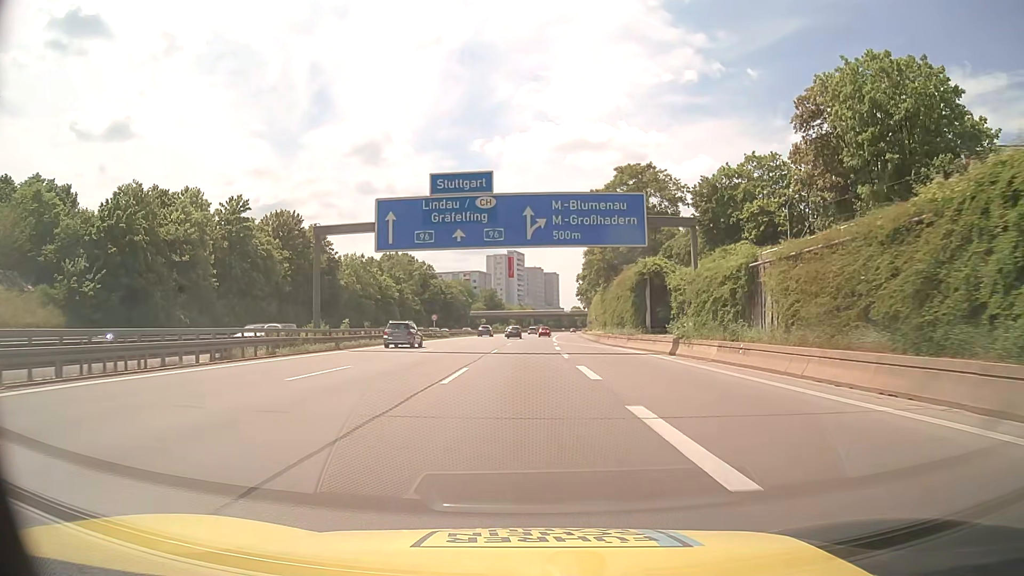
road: motorway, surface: asphalt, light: Day
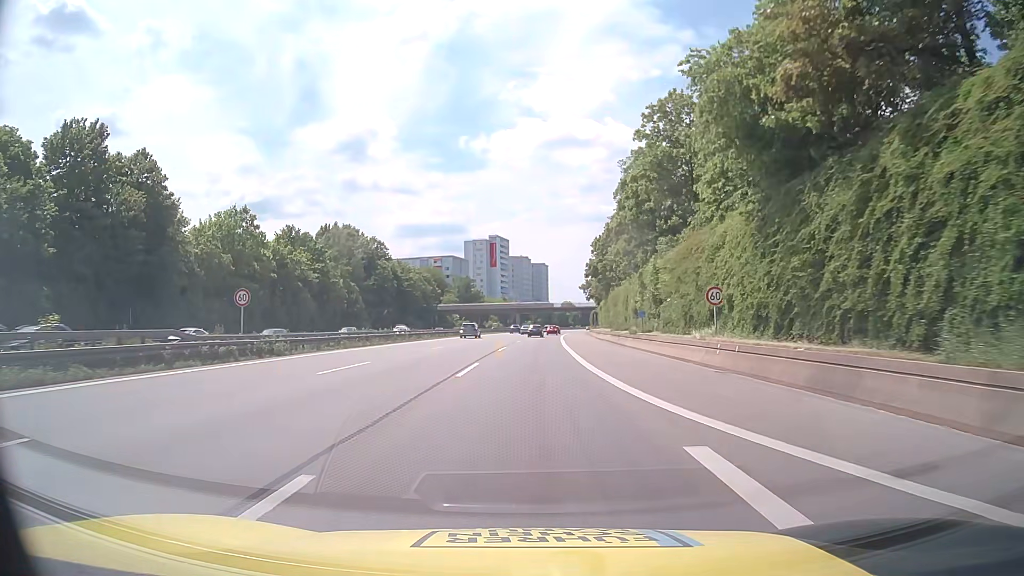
(+0.4, +52.1) m; +1°
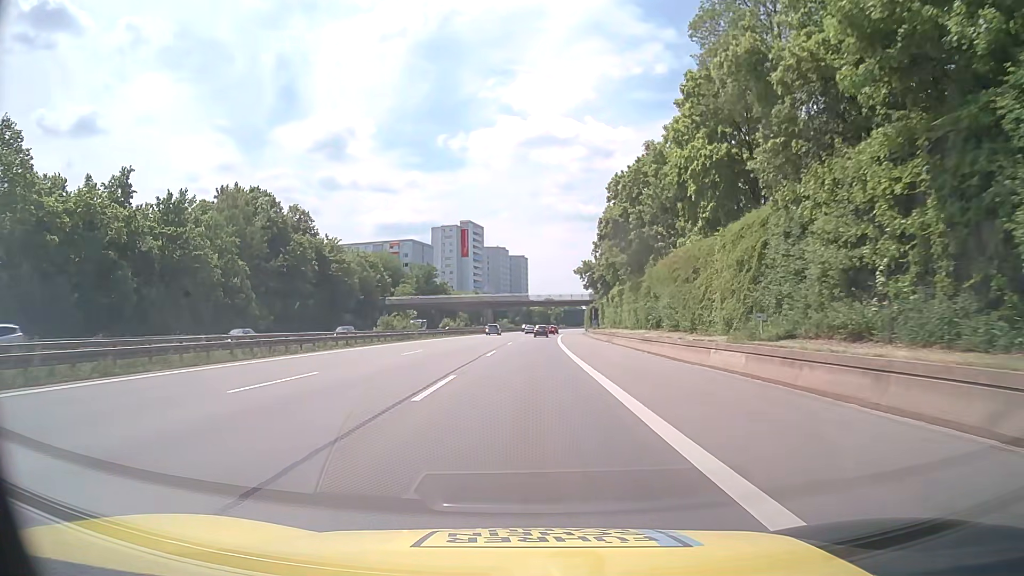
(+0.5, +41.8) m; +2°
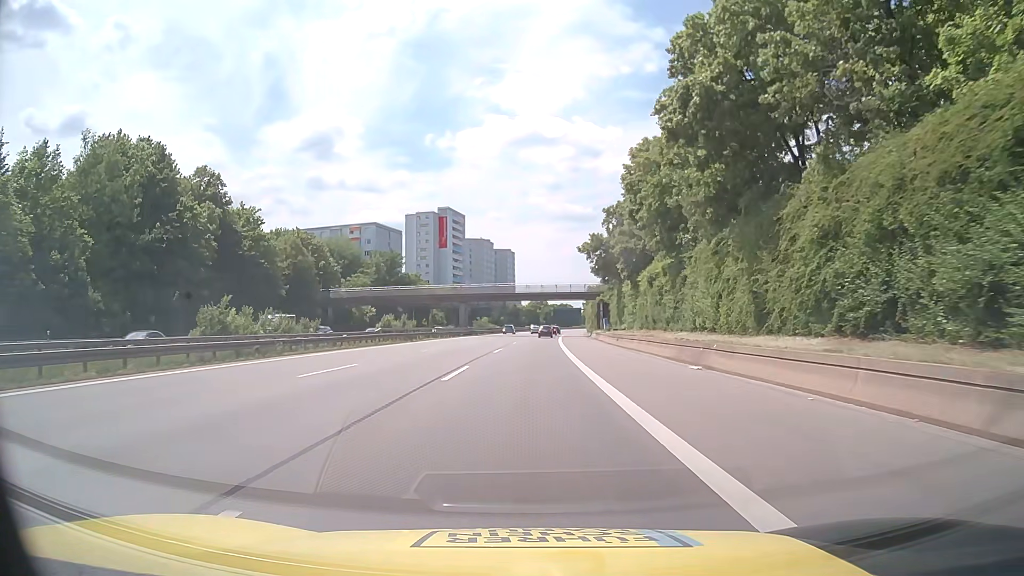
(+0.3, +31.4) m; +1°
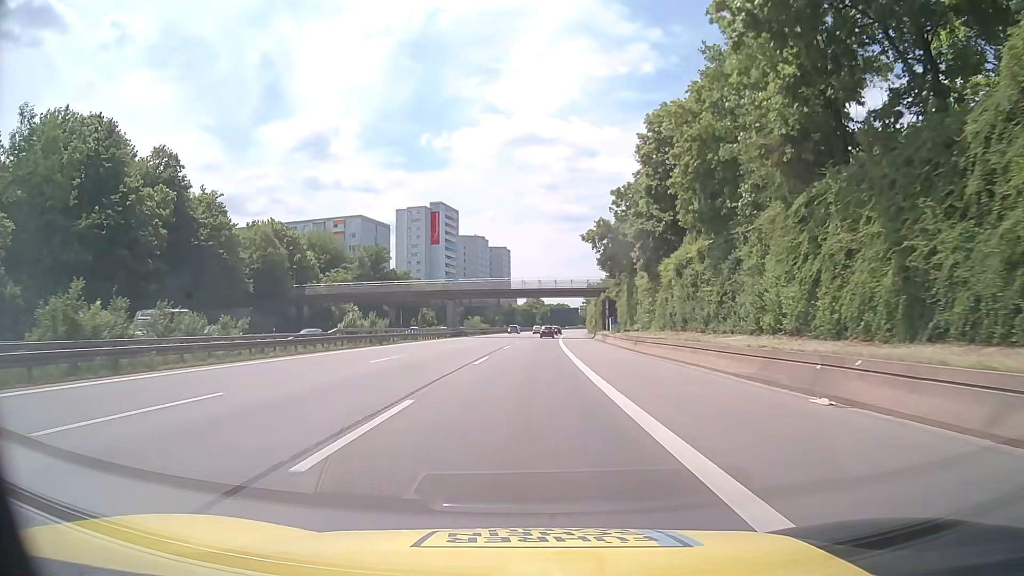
(0.0, +10.5) m; 0°
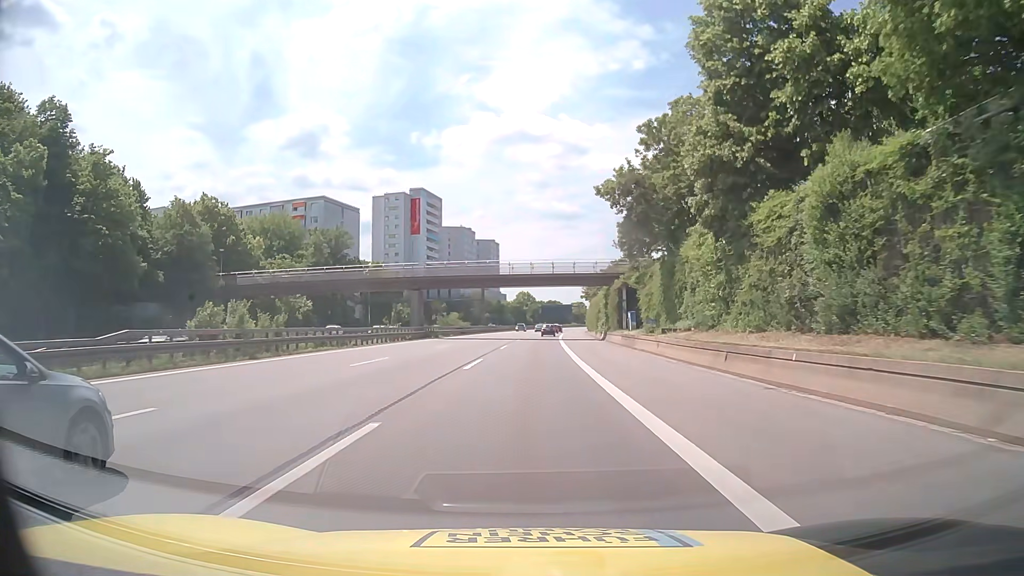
(+0.2, +20.9) m; +1°
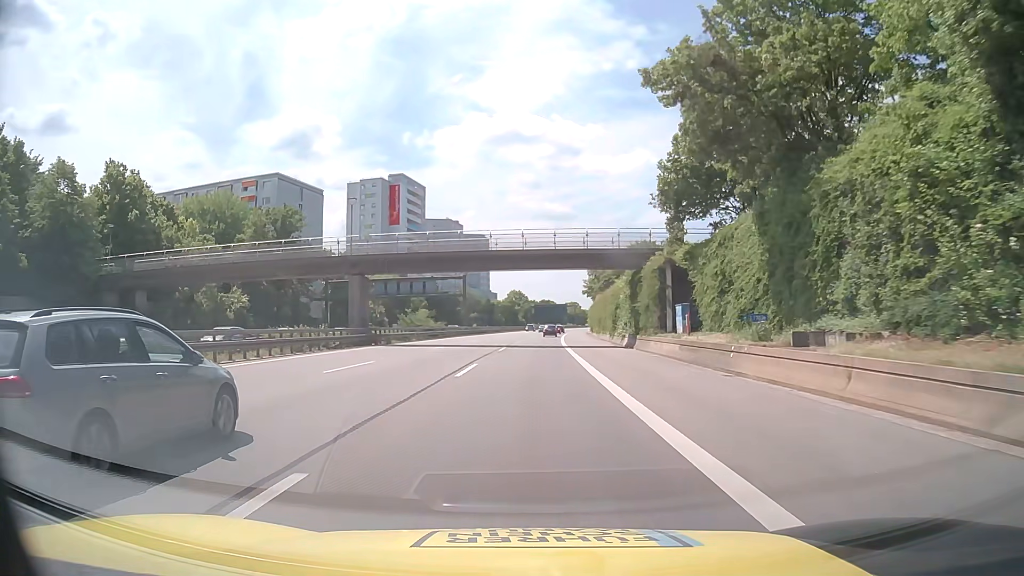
(+0.2, +20.9) m; +1°
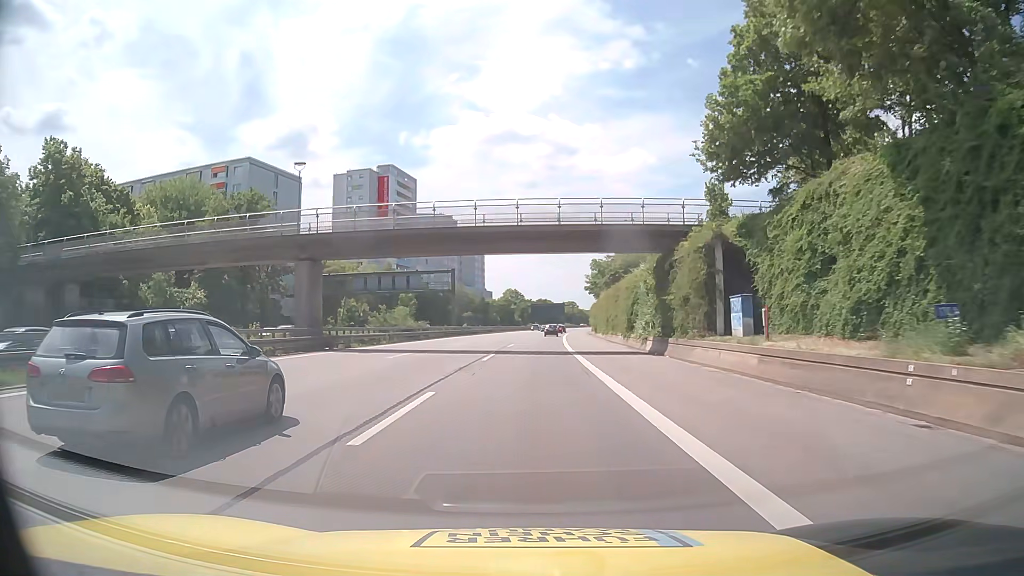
(0.0, +10.4) m; 0°
